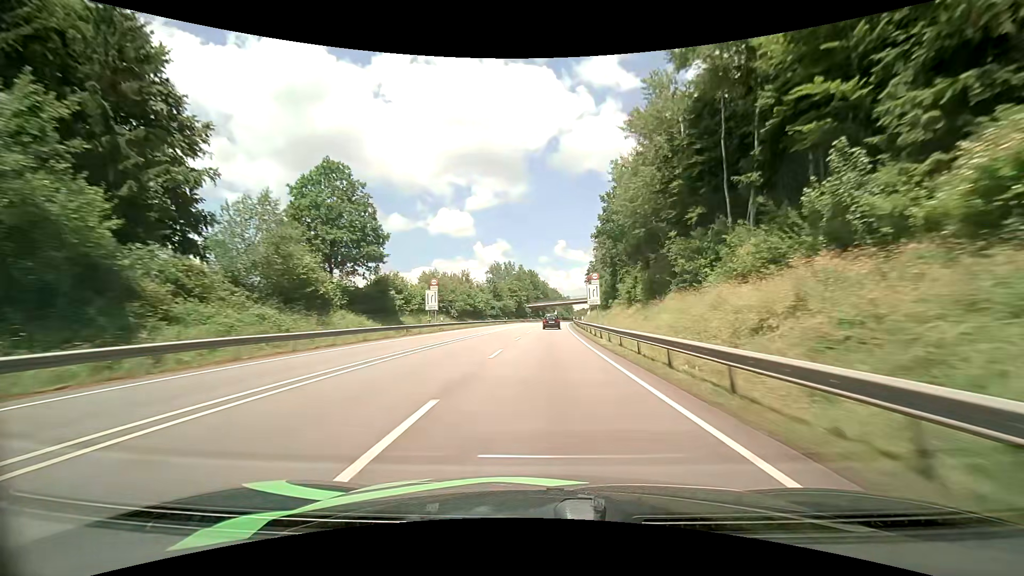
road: primary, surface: asphalt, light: Day
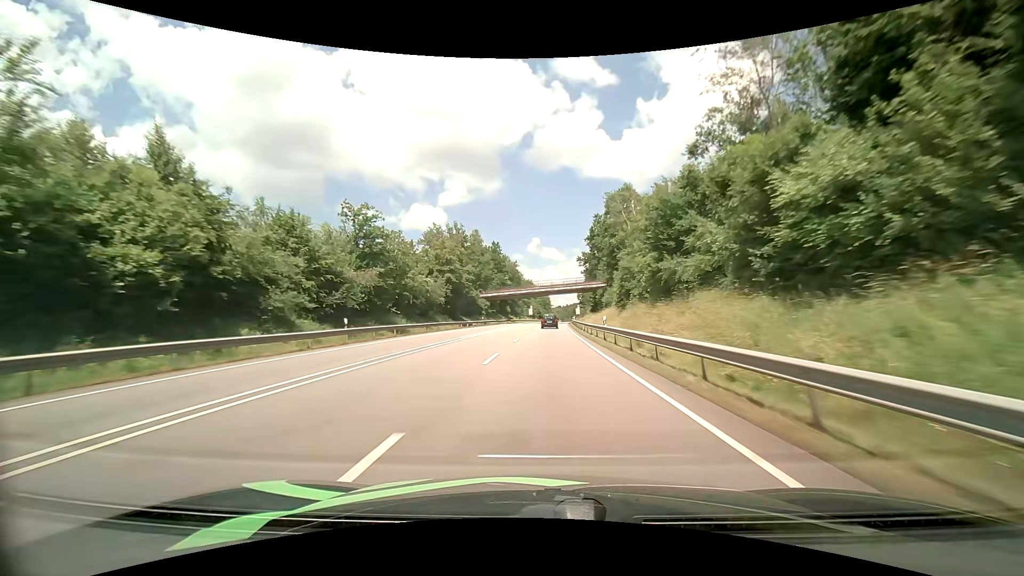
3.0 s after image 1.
(+1.9, +74.7) m; +3°
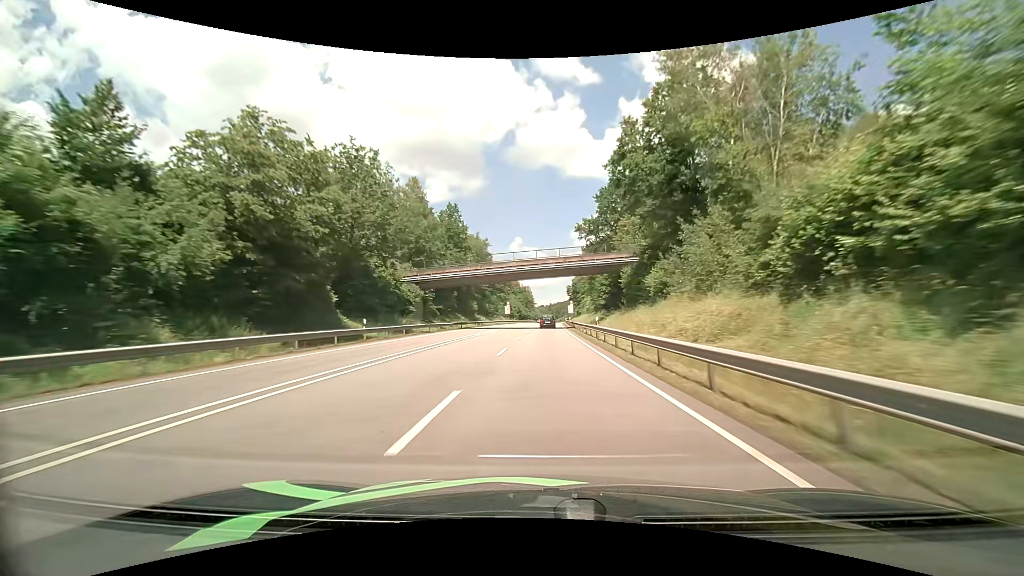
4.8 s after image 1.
(+0.9, +45.1) m; +2°
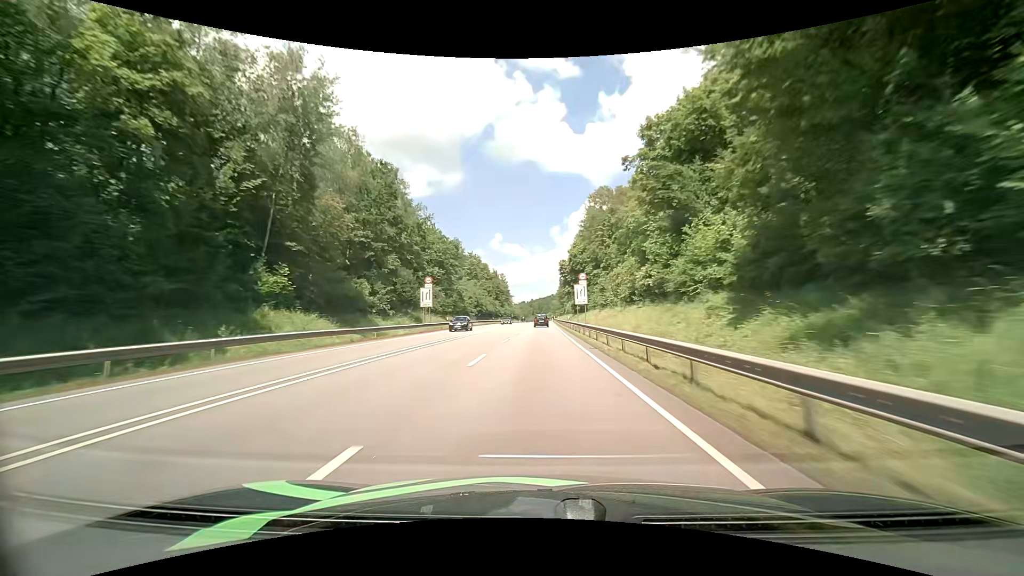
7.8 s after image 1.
(+1.2, +76.4) m; +2°
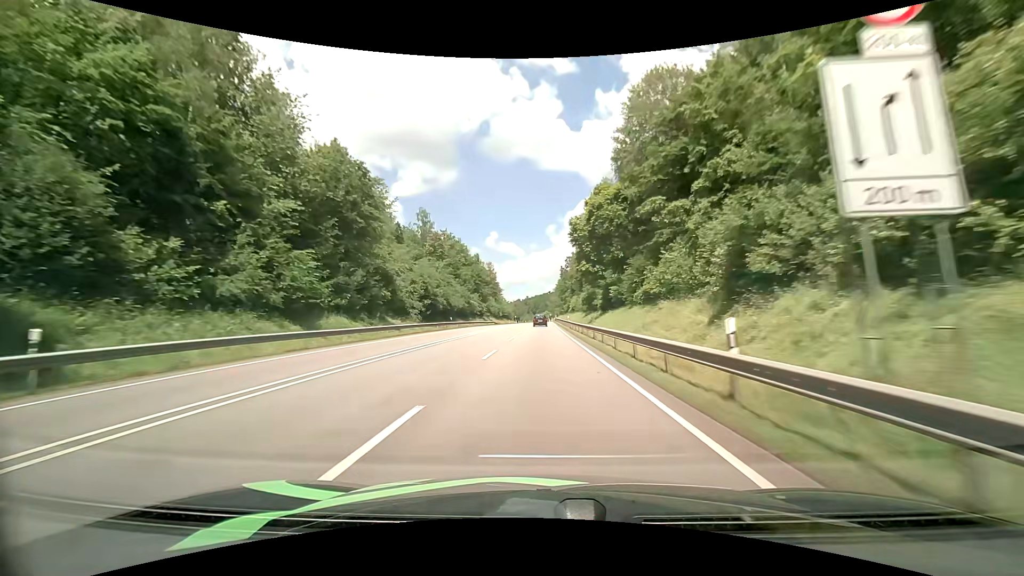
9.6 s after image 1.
(+0.2, +46.2) m; 0°
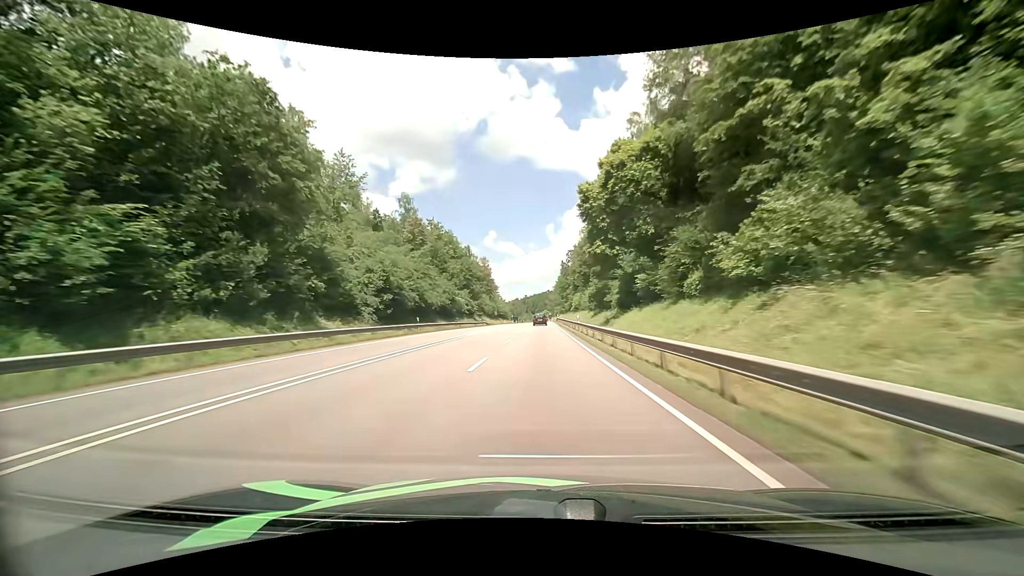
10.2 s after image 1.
(0.0, +15.5) m; 0°
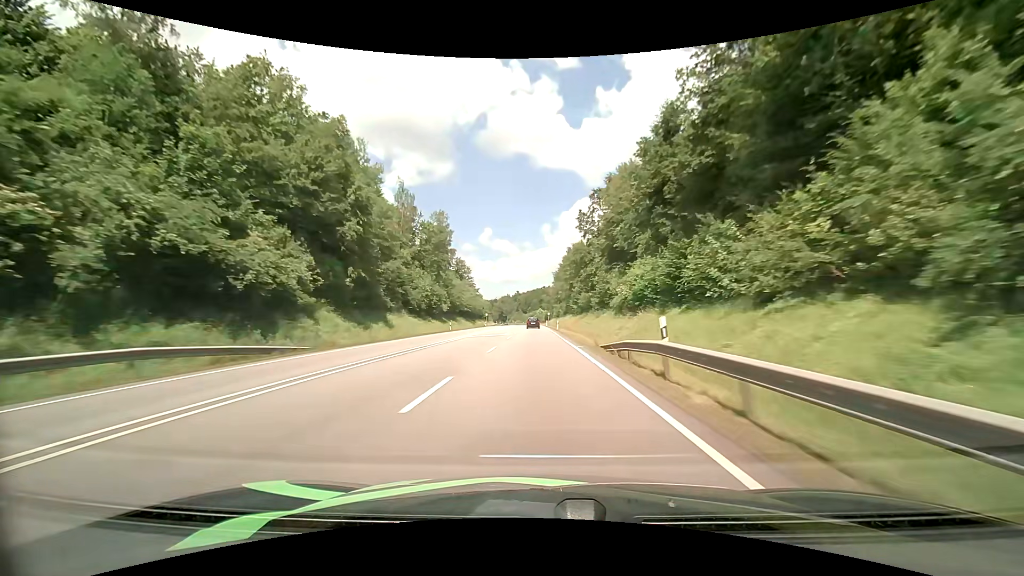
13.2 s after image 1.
(+0.6, +77.9) m; 0°
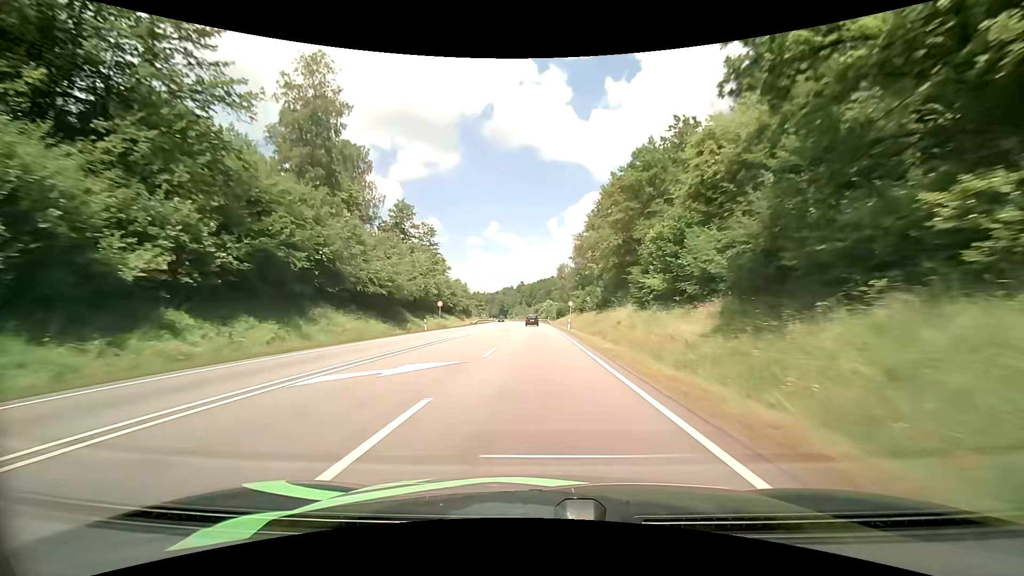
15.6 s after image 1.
(-0.1, +63.5) m; -1°
(0, +10) (0, +20) (0, +30) (0, +40) (0, +50) (0, +60) (0, +70) (-1, +80) (-1, +90) (-1, +100) m
